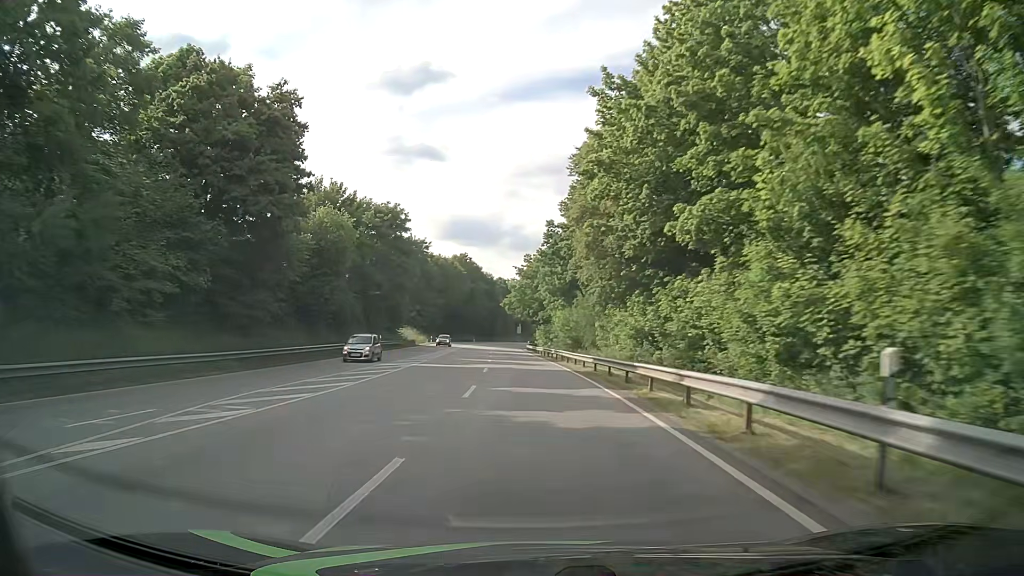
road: primary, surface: asphalt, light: Day
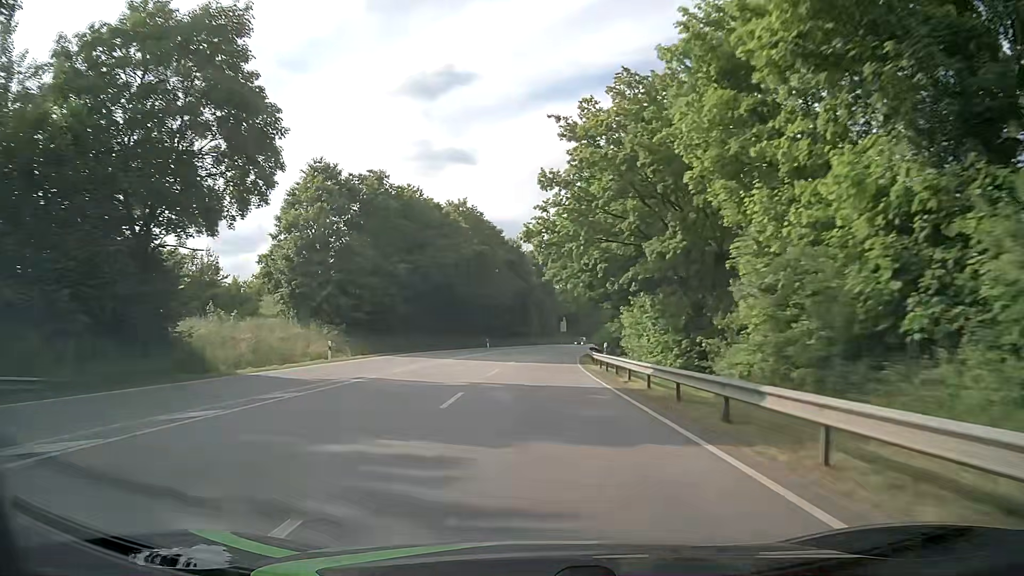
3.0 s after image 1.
(-2.5, +62.7) m; -4°
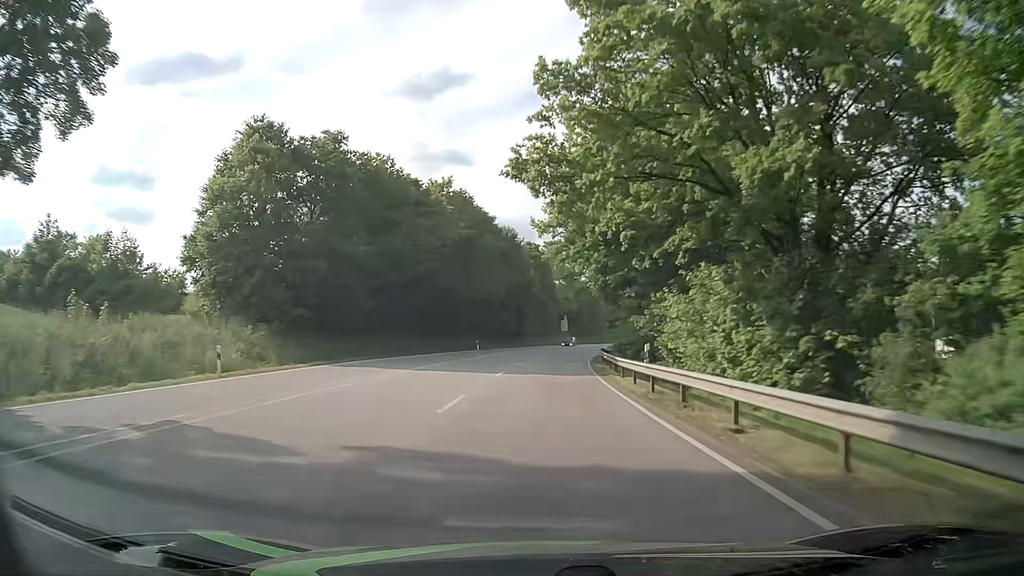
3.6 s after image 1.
(0.0, +12.6) m; 0°
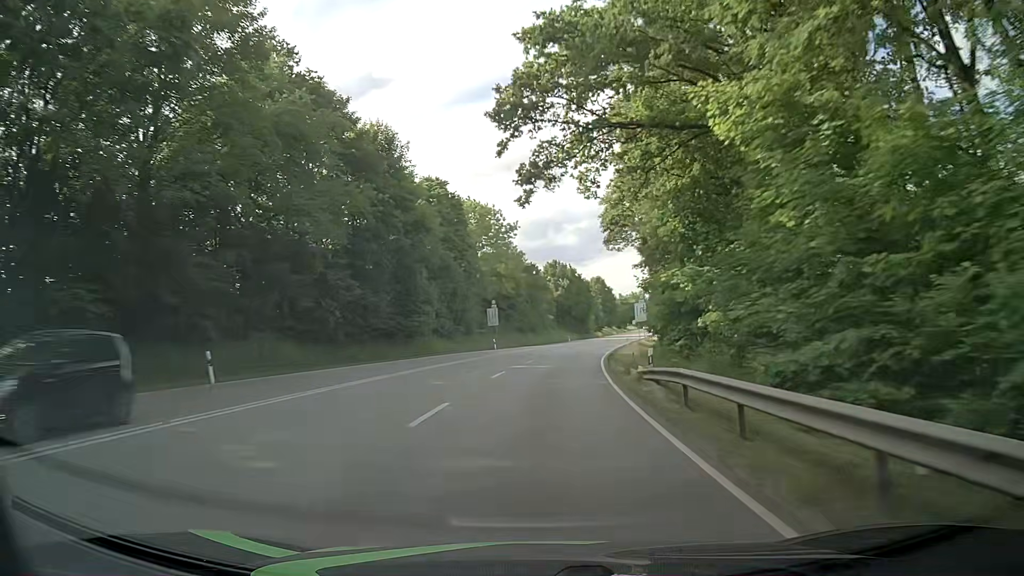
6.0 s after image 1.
(+1.9, +50.1) m; +7°
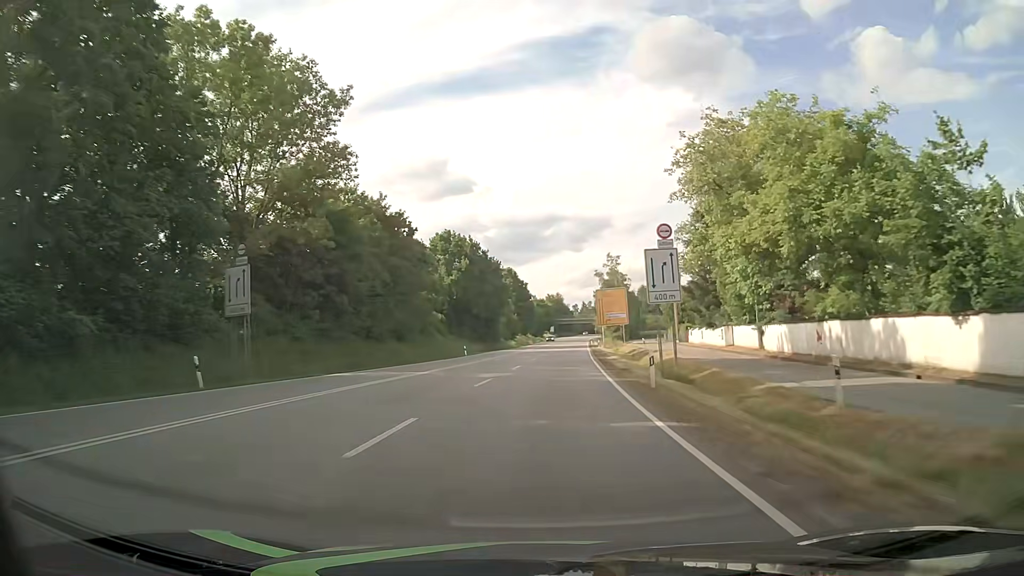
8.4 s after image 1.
(+2.6, +50.0) m; +7°
(0, +10) (+1, +20) (+1, +30) (+2, +40) (+2, +50) (+3, +60) (+4, +70) (+4, +80) (+5, +90) (+6, +100) m
